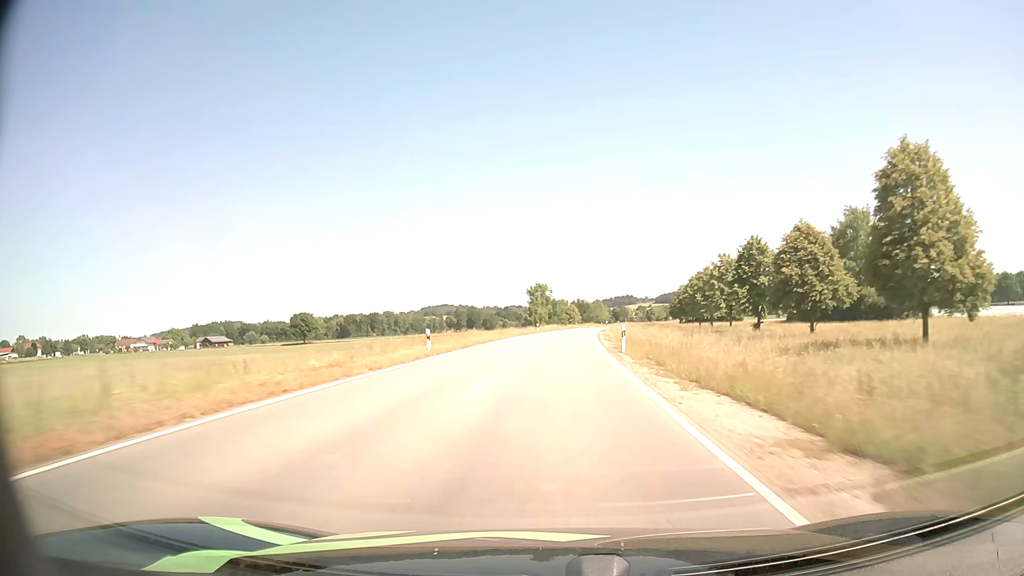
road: tertiary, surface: asphalt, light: Day
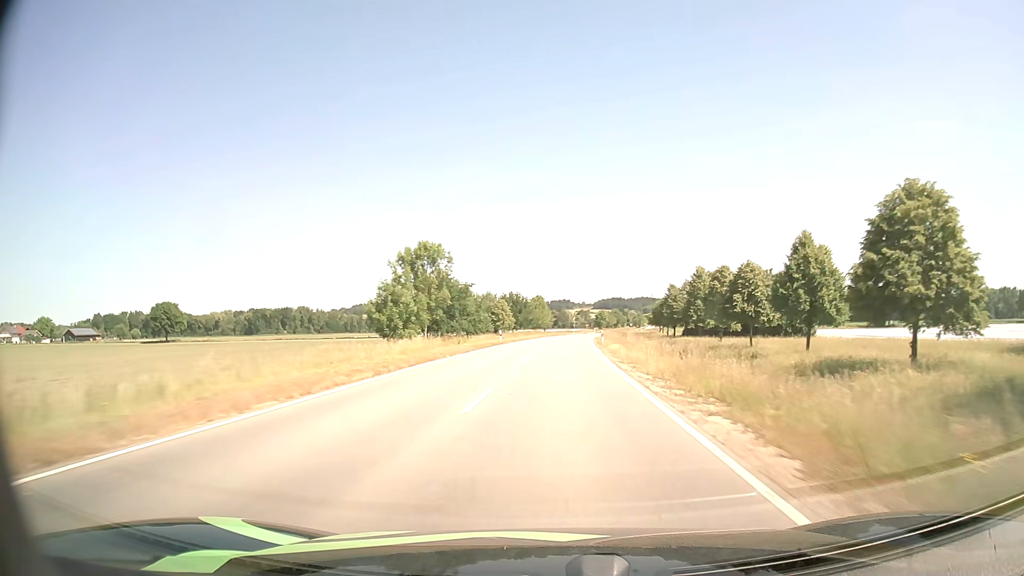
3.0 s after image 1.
(+3.7, +74.3) m; +5°
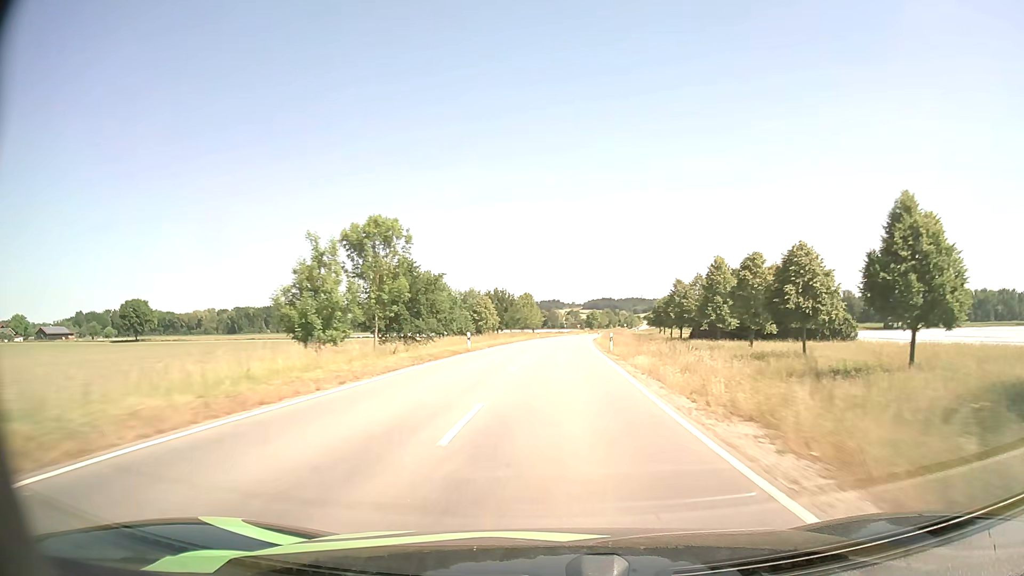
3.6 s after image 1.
(+0.1, +15.0) m; +1°
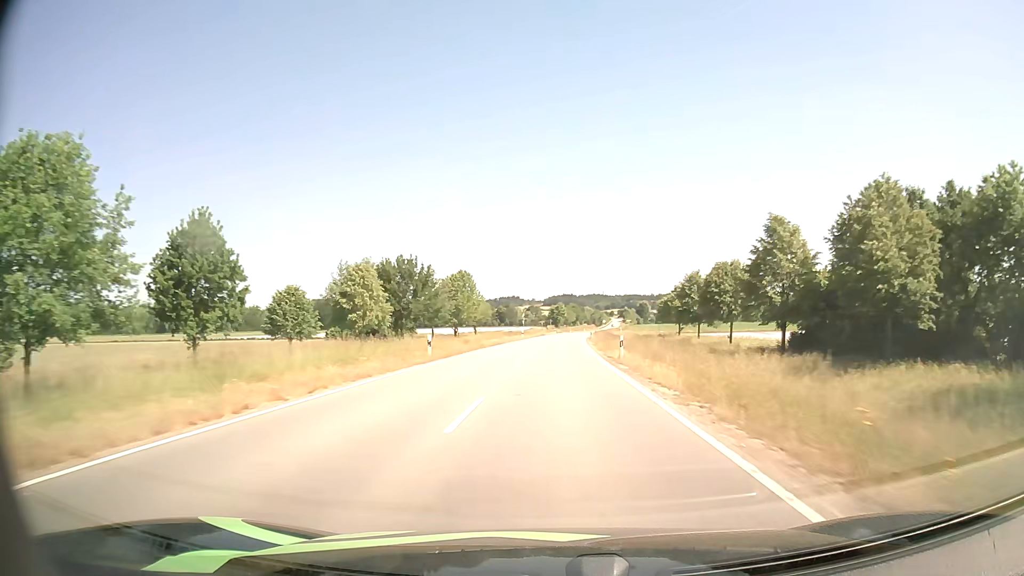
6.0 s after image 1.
(+1.8, +60.0) m; +3°
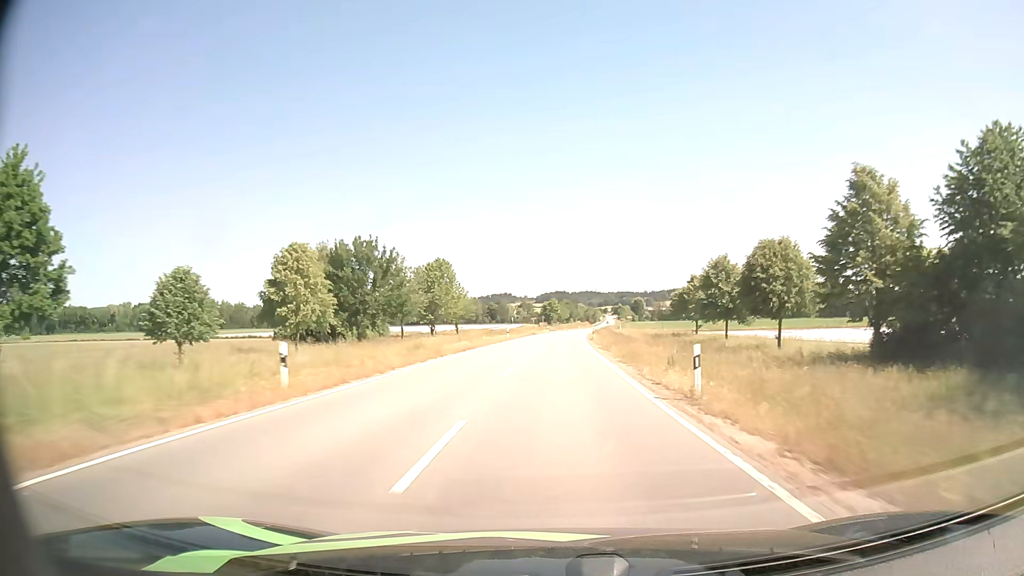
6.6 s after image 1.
(+0.1, +15.1) m; +1°
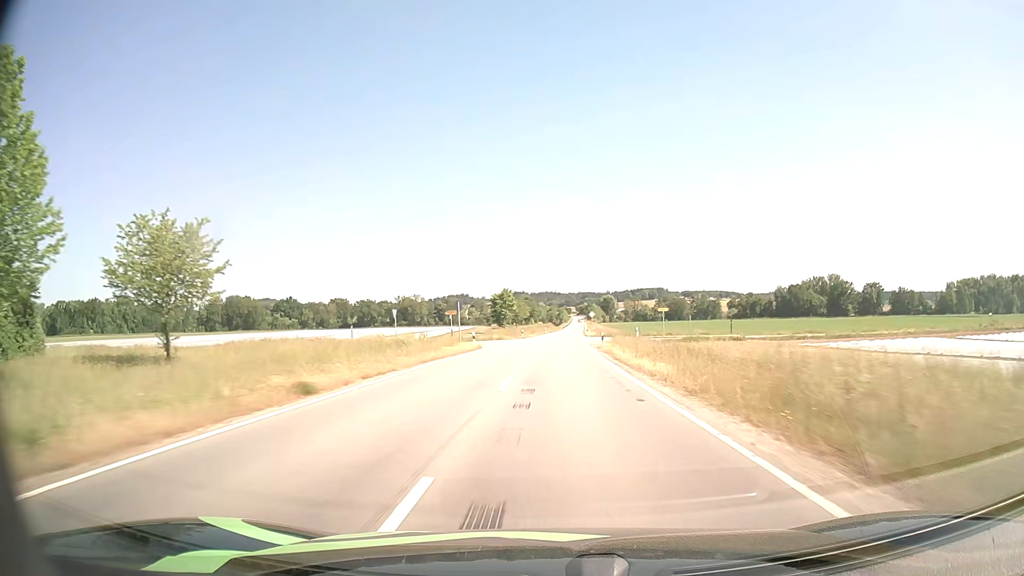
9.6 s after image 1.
(+1.9, +76.6) m; +3°
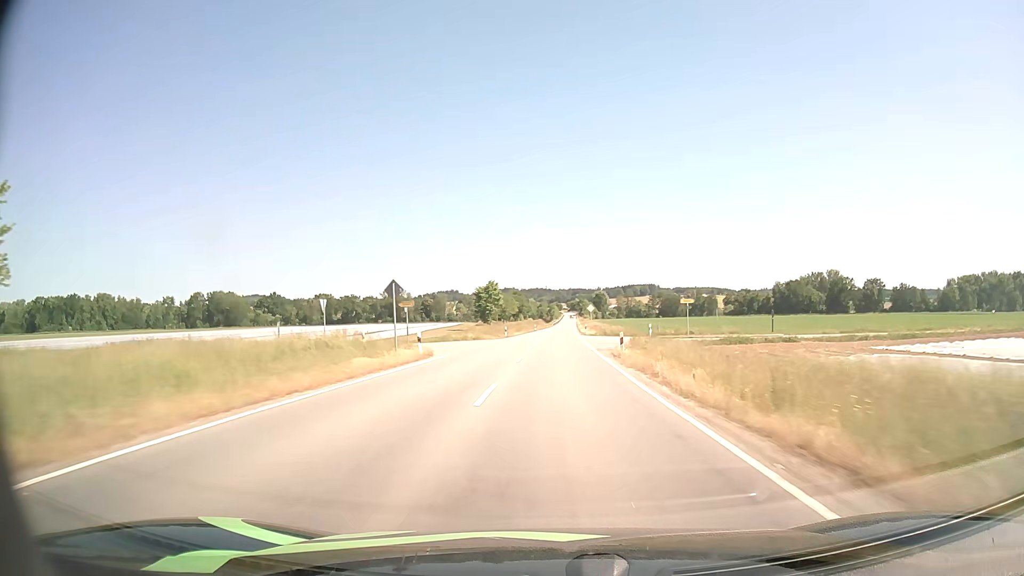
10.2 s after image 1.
(+0.1, +15.4) m; +1°
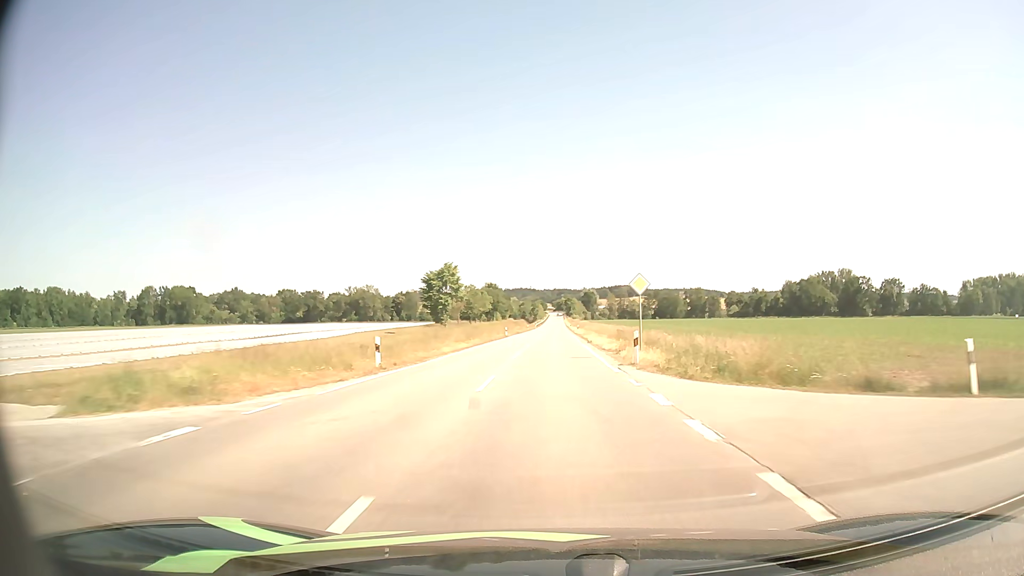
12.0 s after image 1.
(+0.6, +46.2) m; +1°
(0, +10) (0, +20) (0, +30) (0, +40) (0, +50) (0, +60) (0, +70) (+1, +80) (+1, +90) (+1, +100) m
